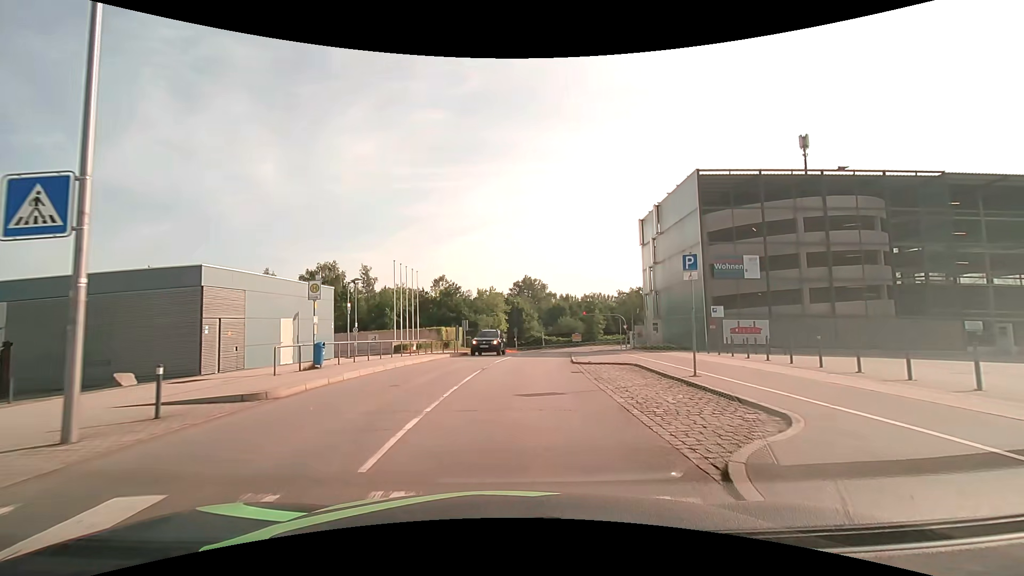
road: residential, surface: asphalt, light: Day
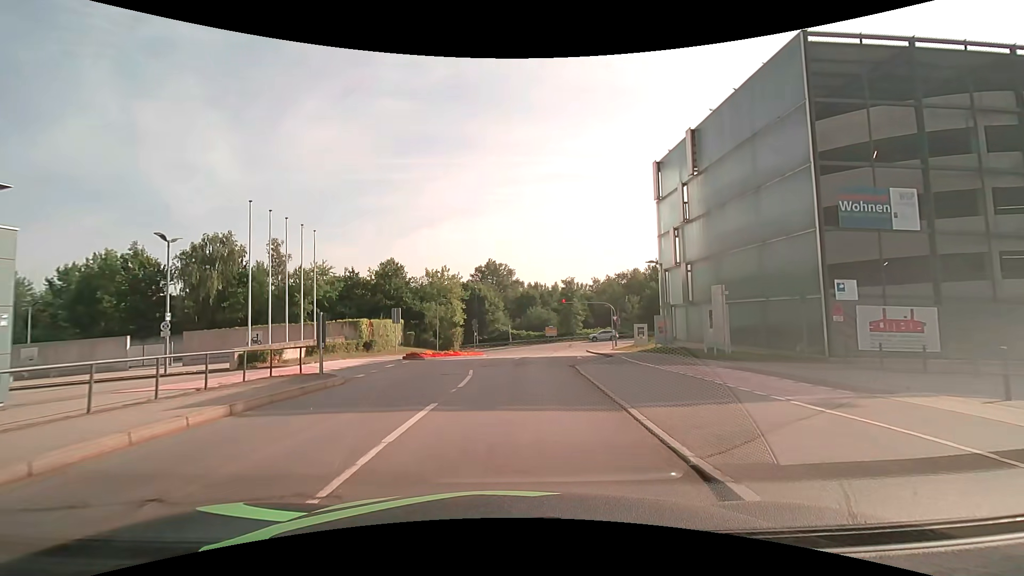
(+0.8, +18.8) m; +4°
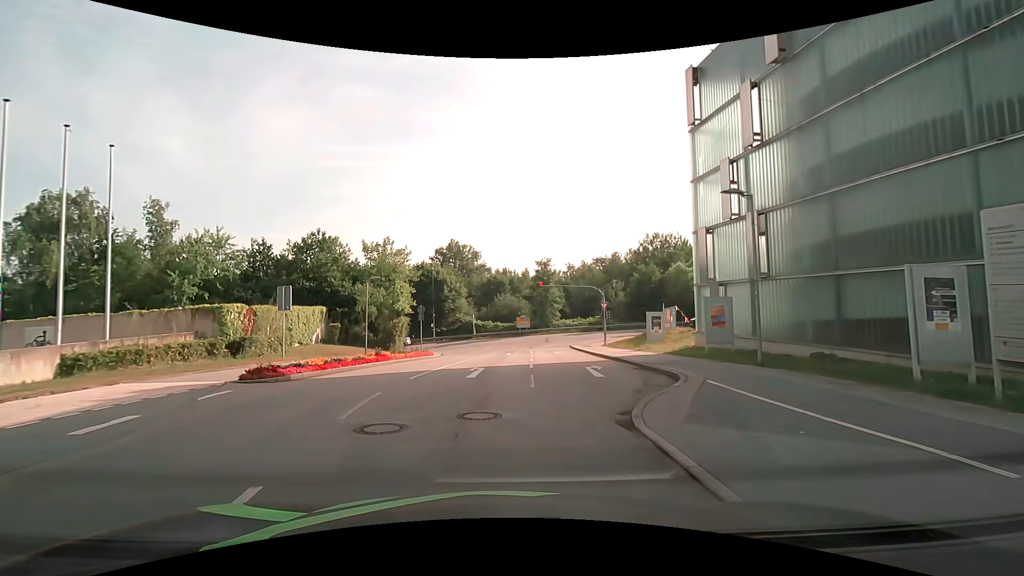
(+0.4, +13.7) m; +3°
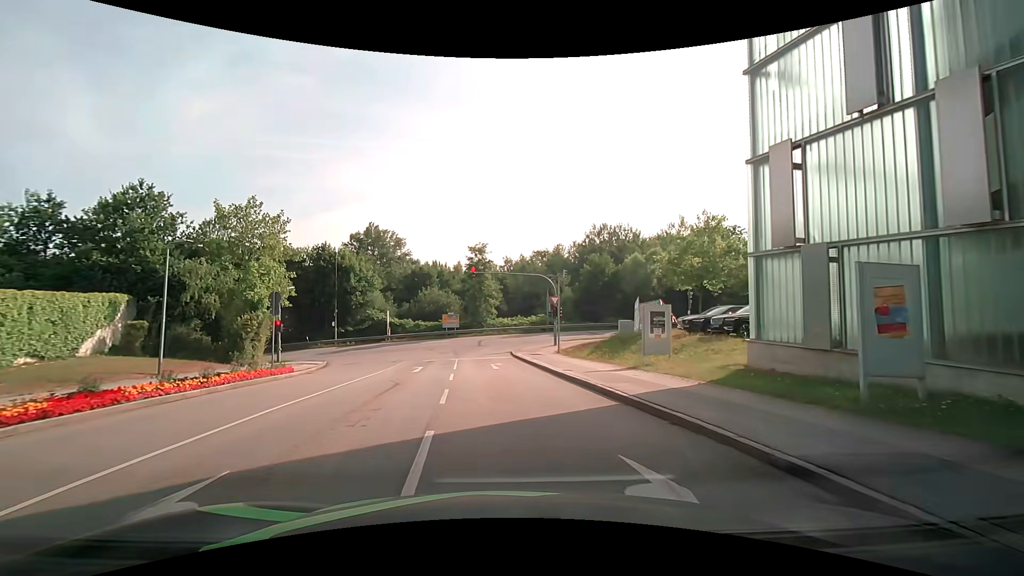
(+0.8, +12.8) m; +7°
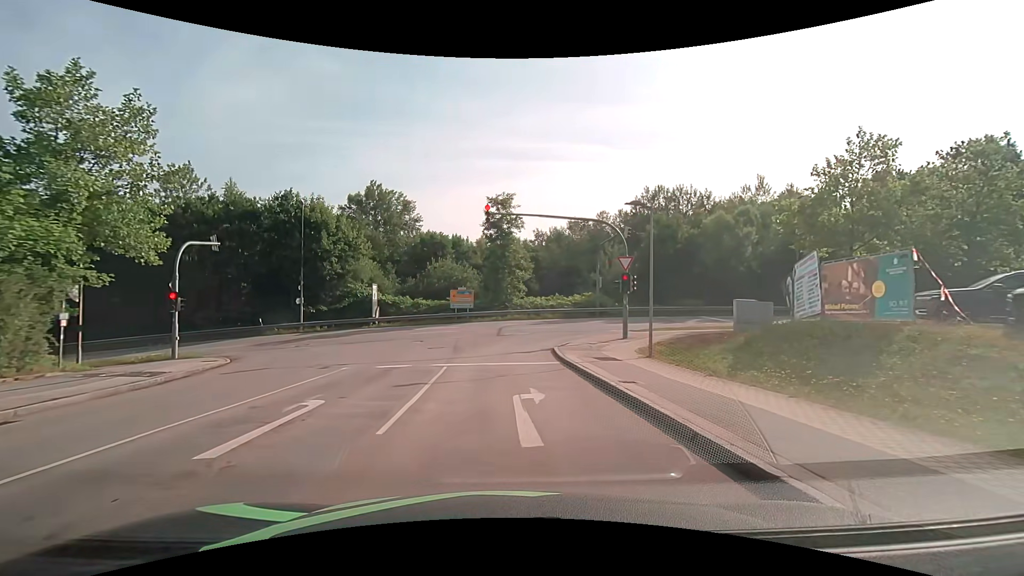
(-0.1, +16.2) m; -3°
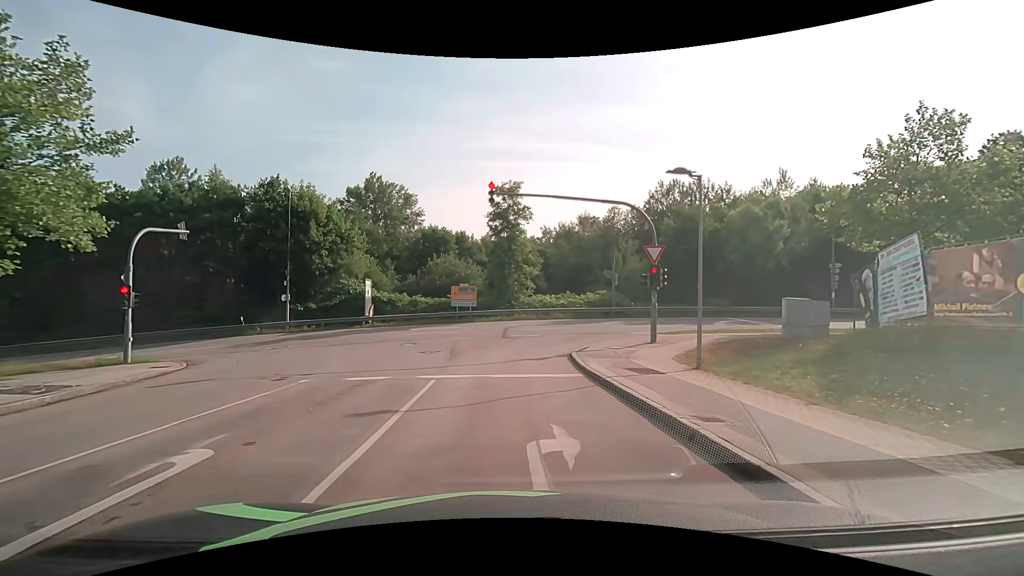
(0.0, +3.5) m; 0°
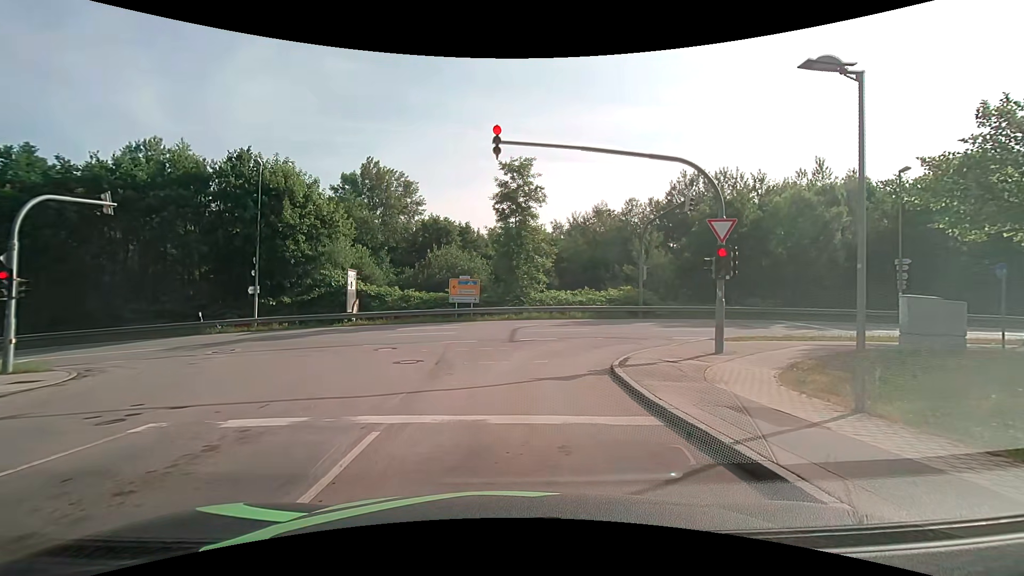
(-0.1, +5.3) m; 0°
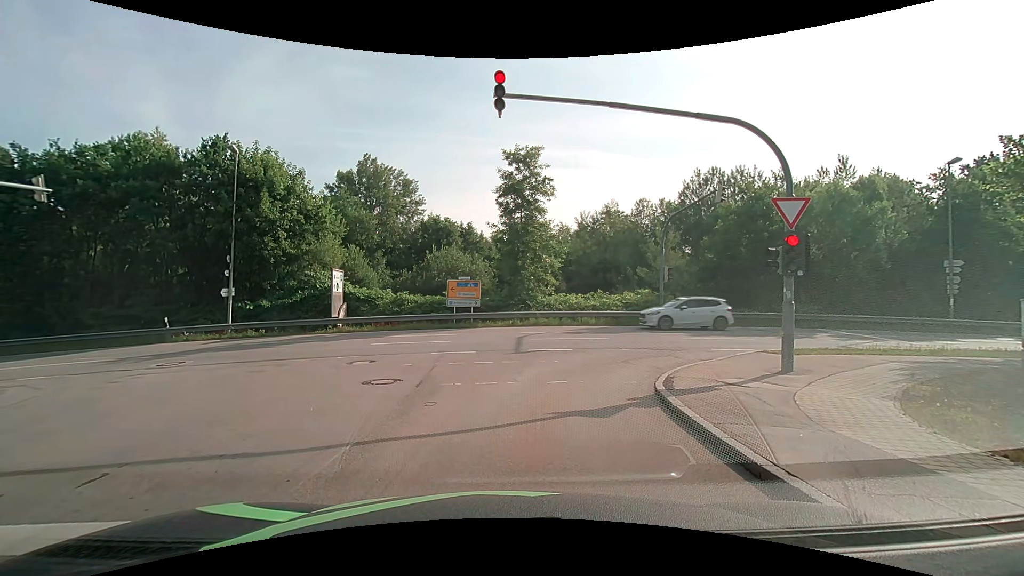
(0.0, +3.0) m; -1°
(0, +10) (+5, +19) (+14, +22) (+24, +22) (+34, +23) (+44, +23) (+54, +24) (+64, +25) (+74, +26) (+84, +28) m
